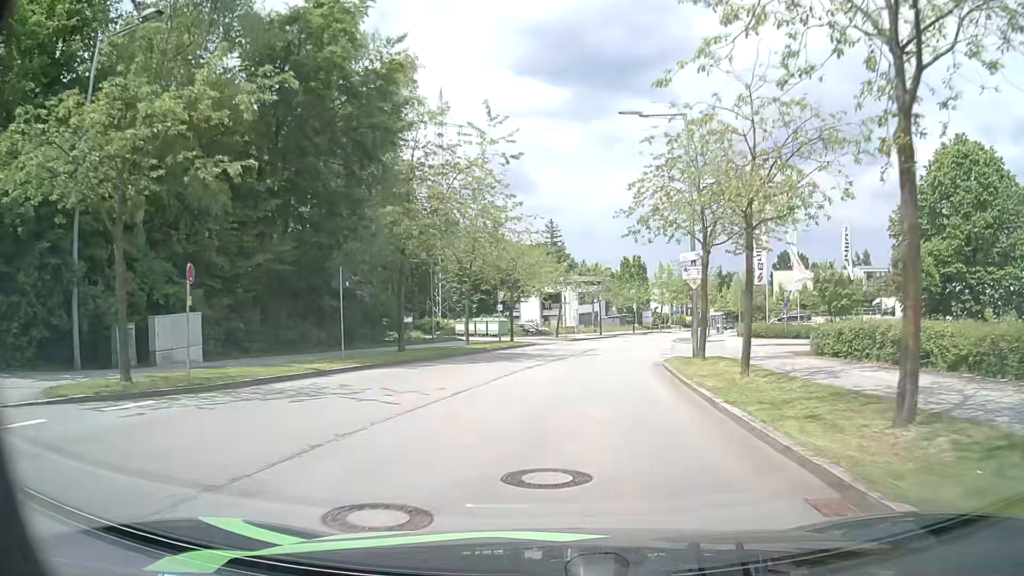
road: residential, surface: asphalt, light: Day
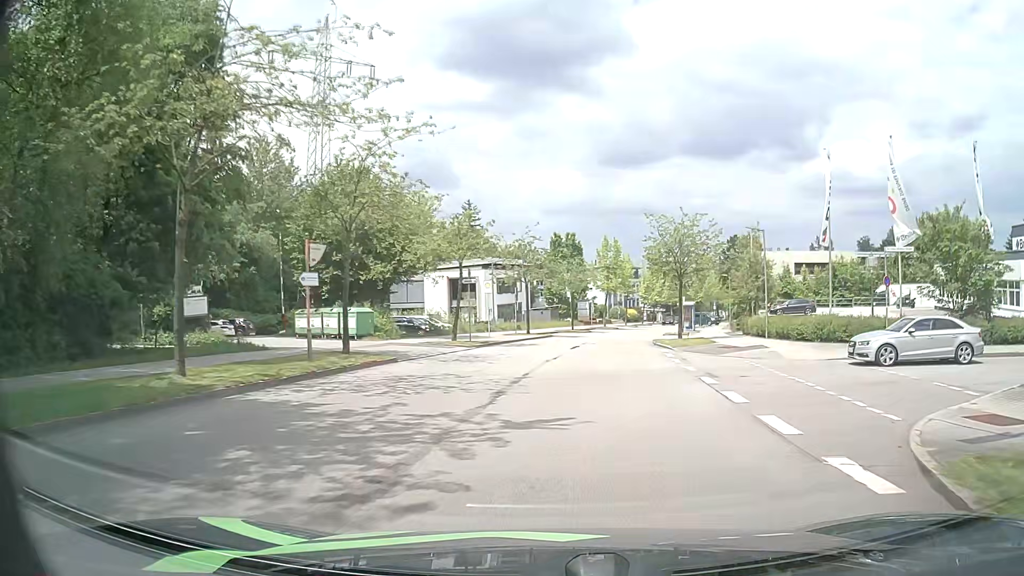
(+1.1, +22.4) m; +6°
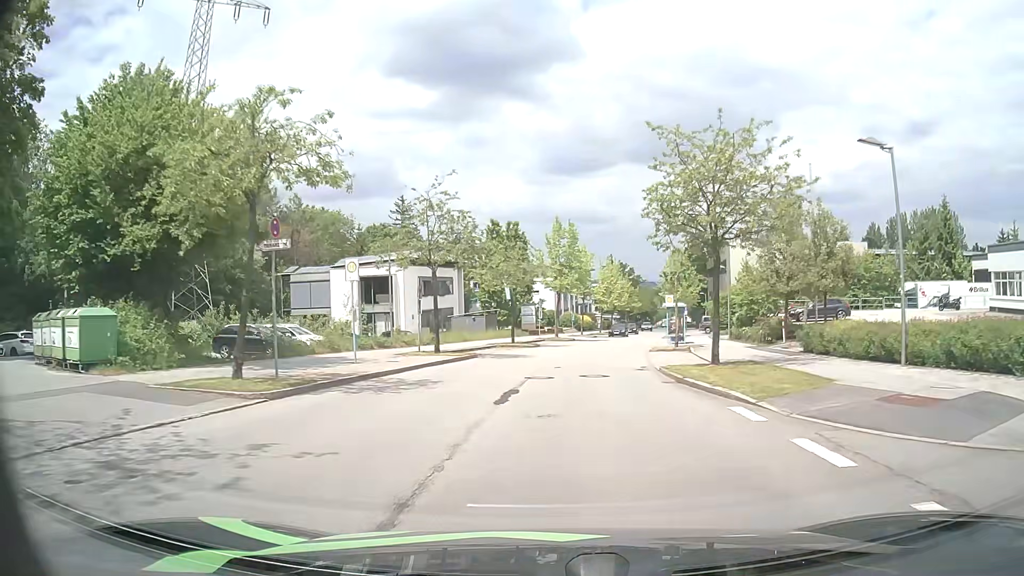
(+0.8, +17.2) m; +5°
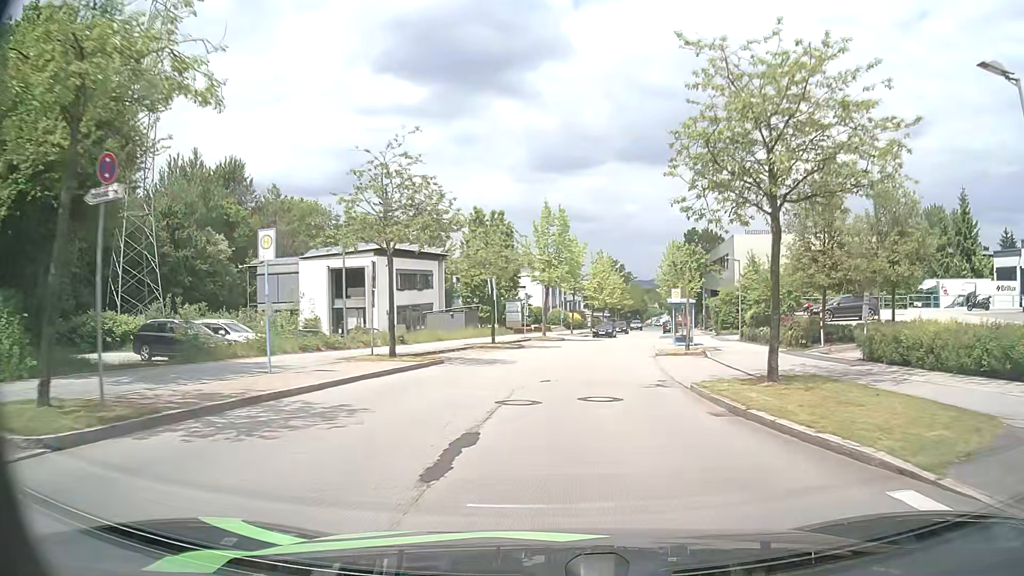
(0.0, +5.7) m; +1°
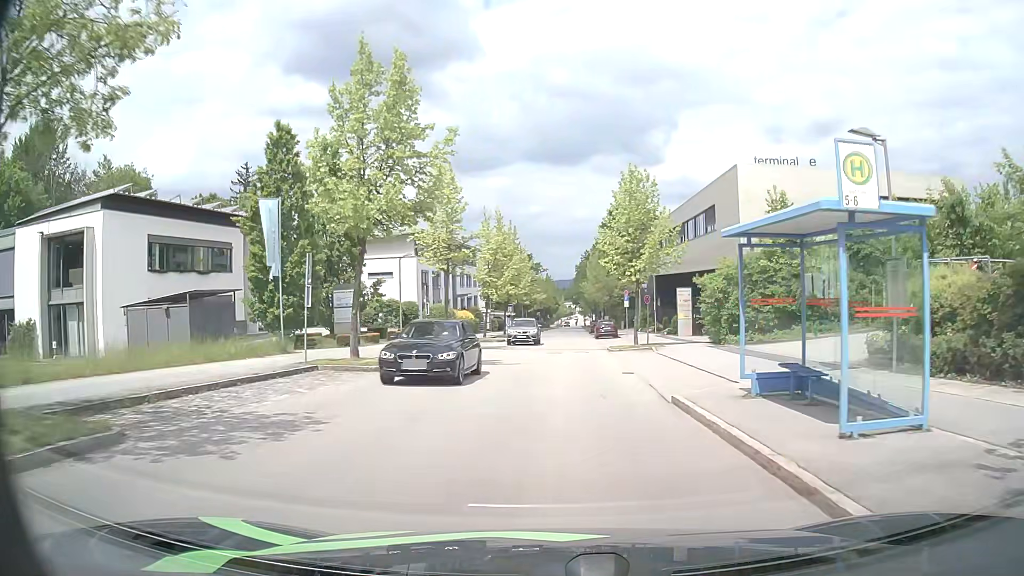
(+2.7, +28.2) m; +9°
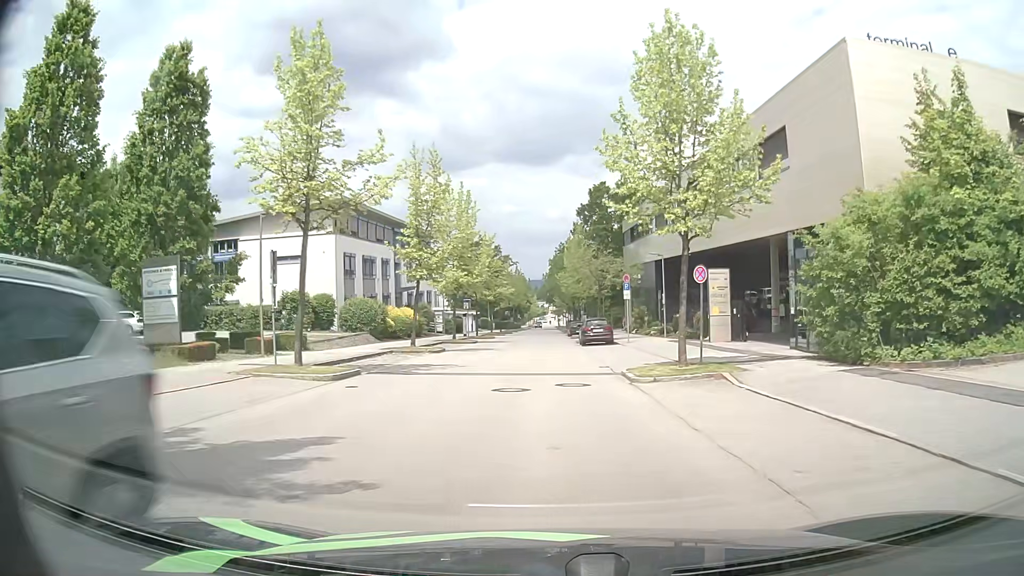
(+0.4, +17.0) m; +2°
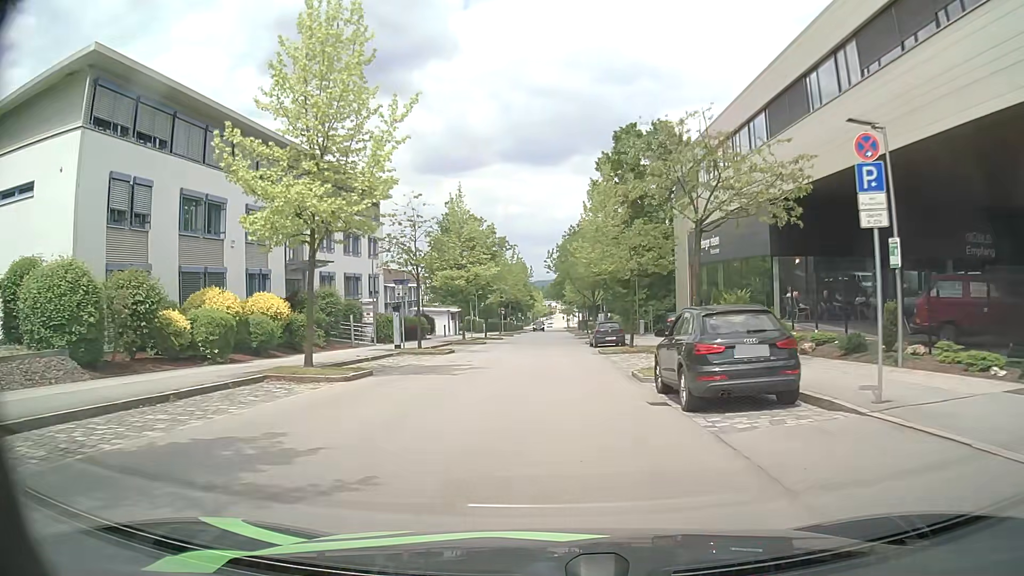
(0.0, +28.2) m; 0°
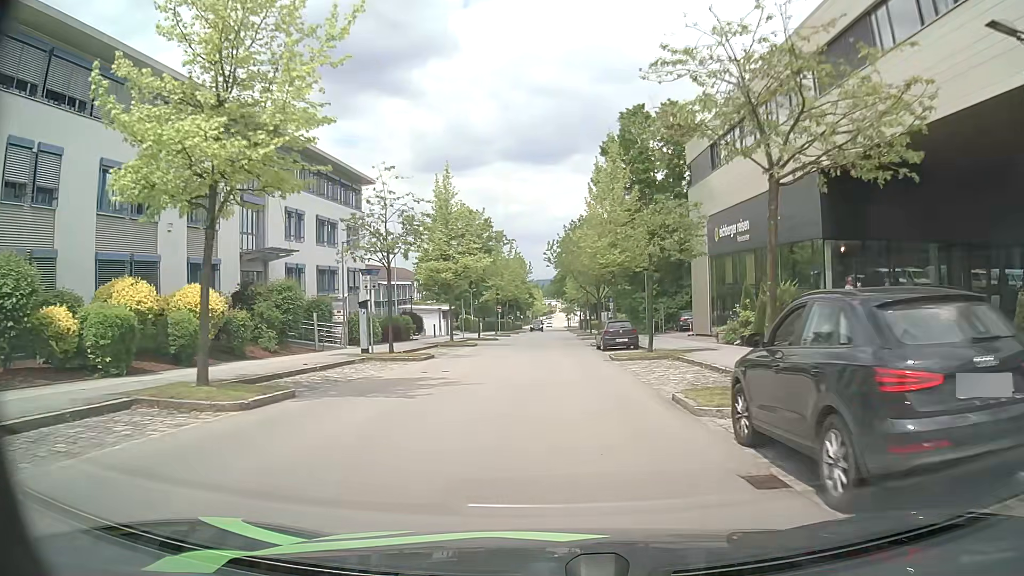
(0.0, +5.6) m; 0°
(0, +10) (0, +20) (0, +30) (0, +40) (0, +50) (+1, +60) (+1, +70) (+1, +80) (+1, +90) (+2, +100) m
